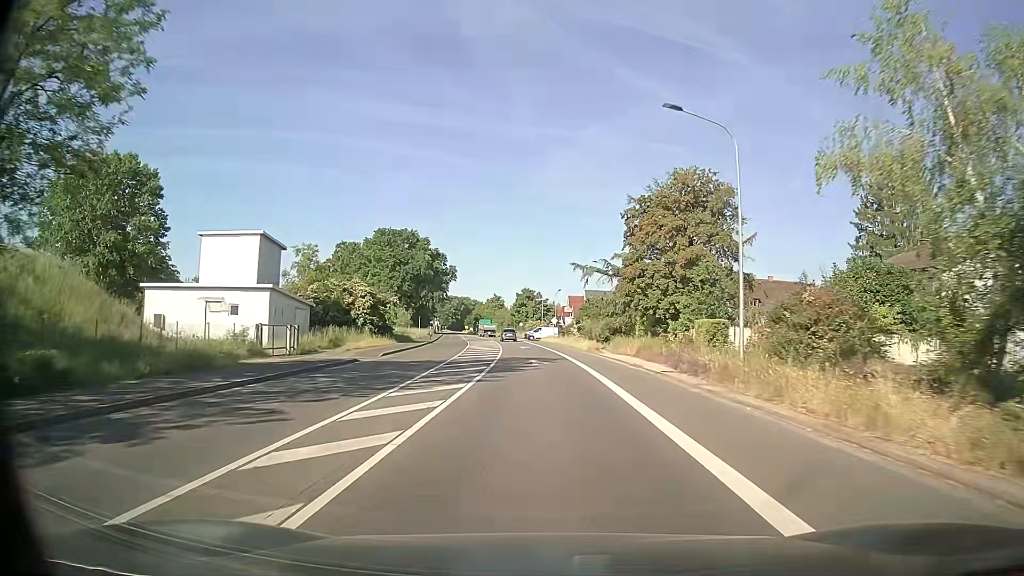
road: secondary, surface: asphalt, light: Day
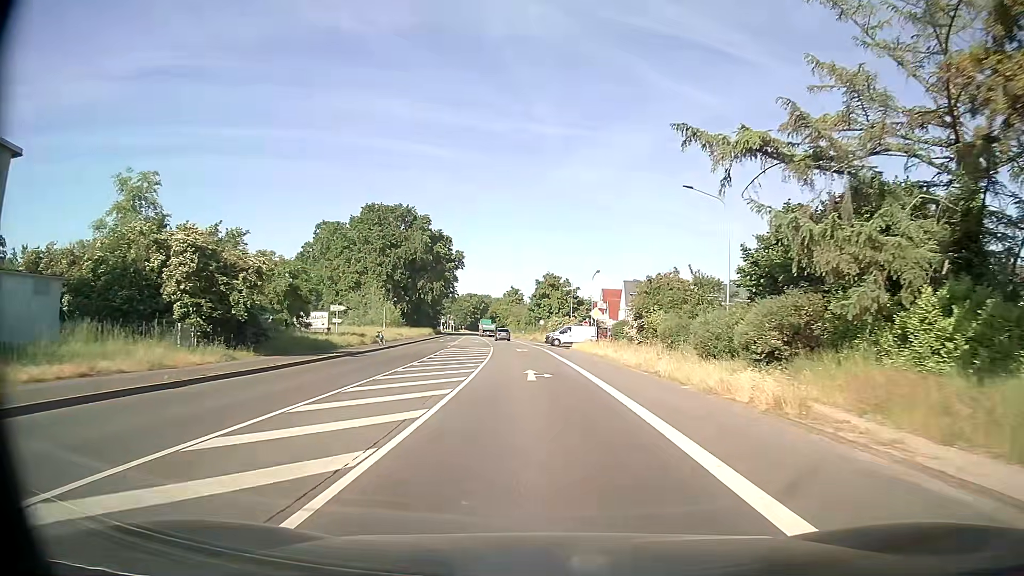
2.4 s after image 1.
(-0.6, +33.1) m; -3°
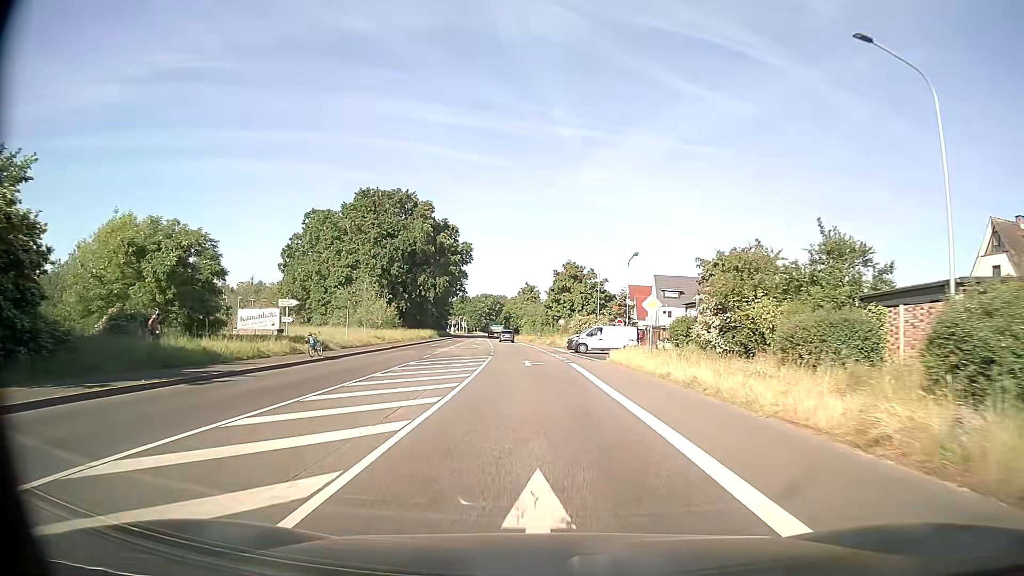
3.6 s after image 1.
(-0.1, +16.6) m; -2°
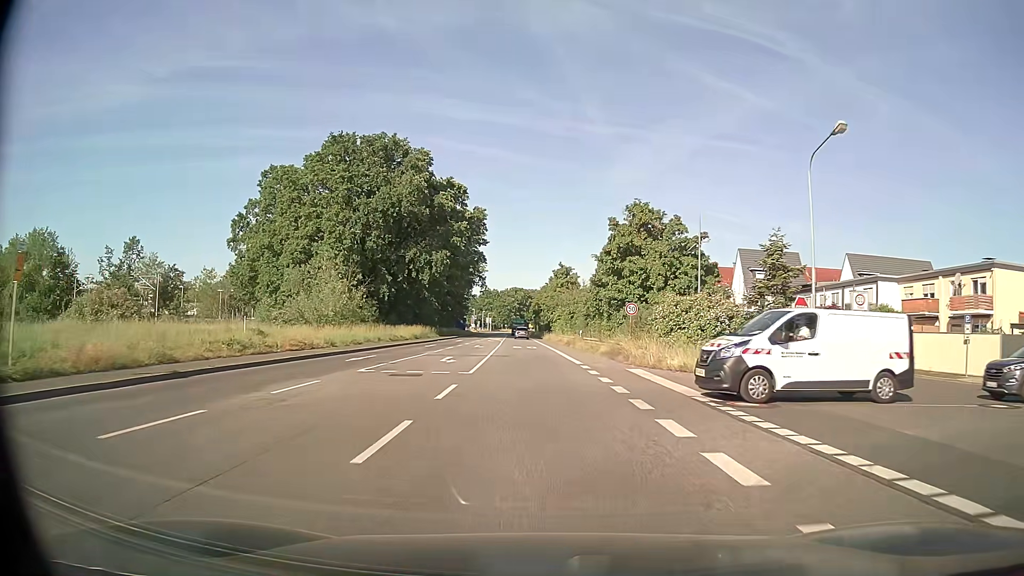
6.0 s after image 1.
(-0.6, +33.2) m; -2°
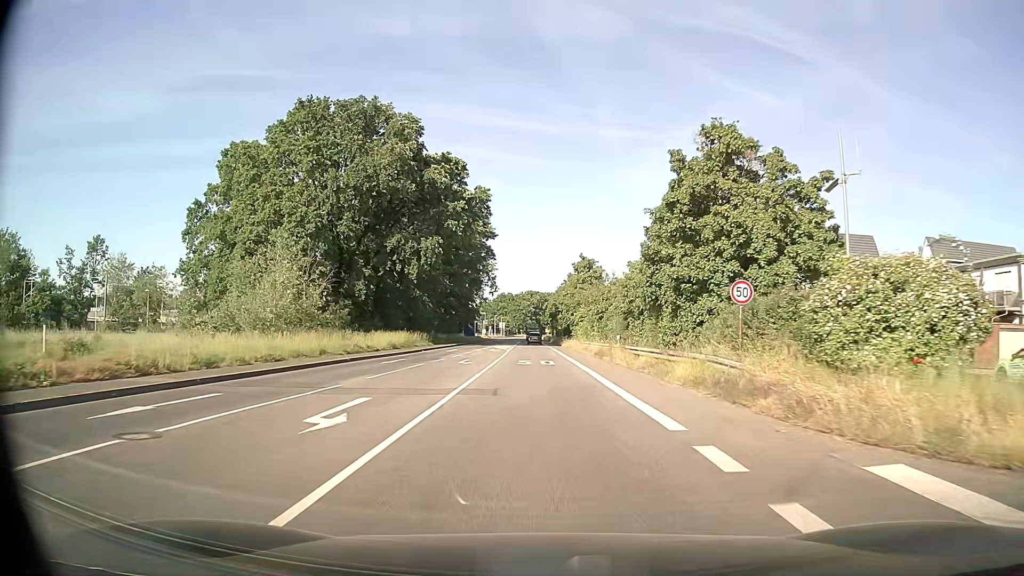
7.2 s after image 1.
(-0.3, +16.7) m; -2°
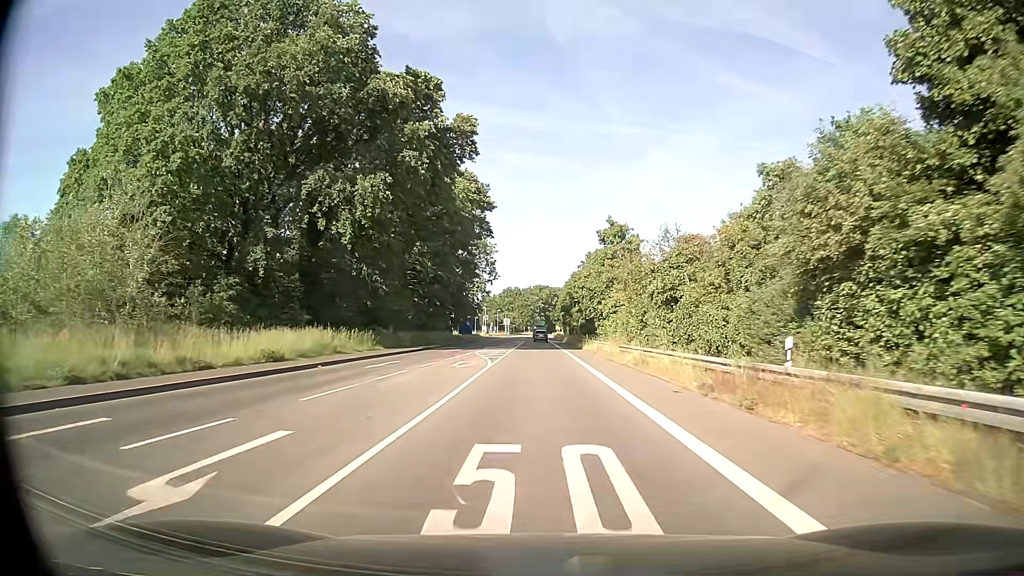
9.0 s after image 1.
(-0.2, +25.1) m; -1°
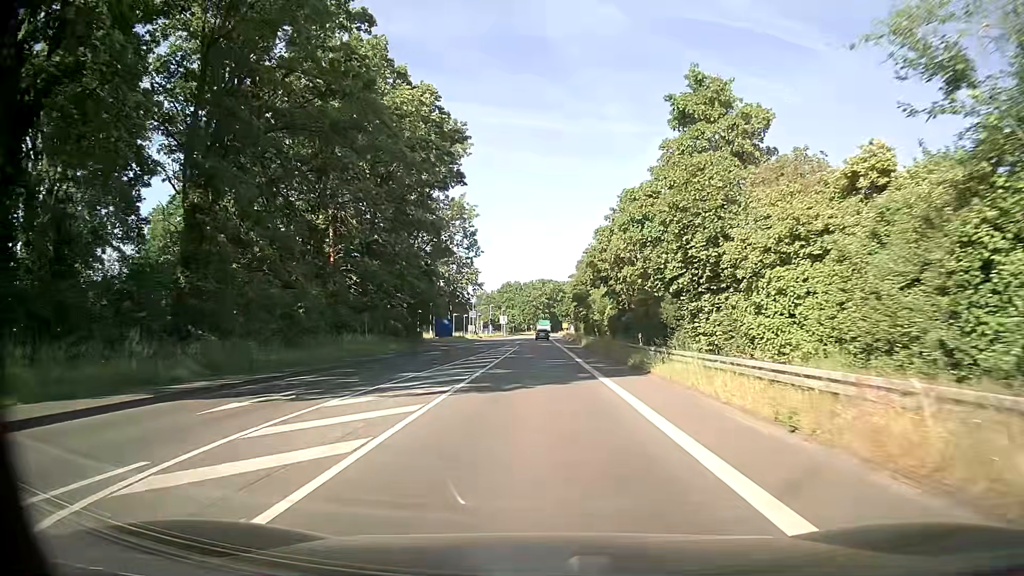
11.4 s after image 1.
(0.0, +33.6) m; -1°
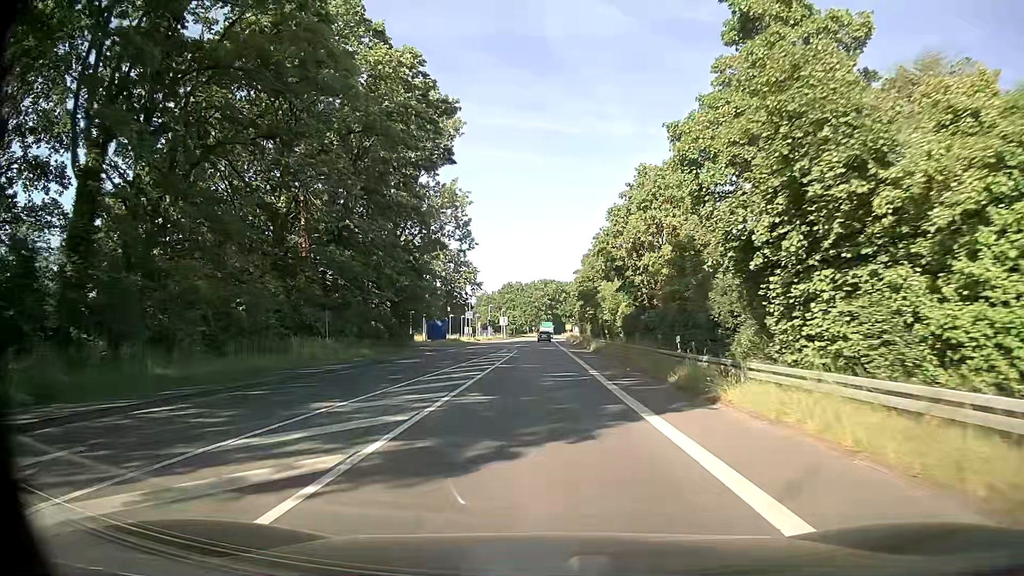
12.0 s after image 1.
(0.0, +8.4) m; 0°
(0, +10) (0, +20) (0, +30) (0, +40) (0, +50) (0, +60) (0, +70) (0, +80) (0, +90) (0, +100) m
